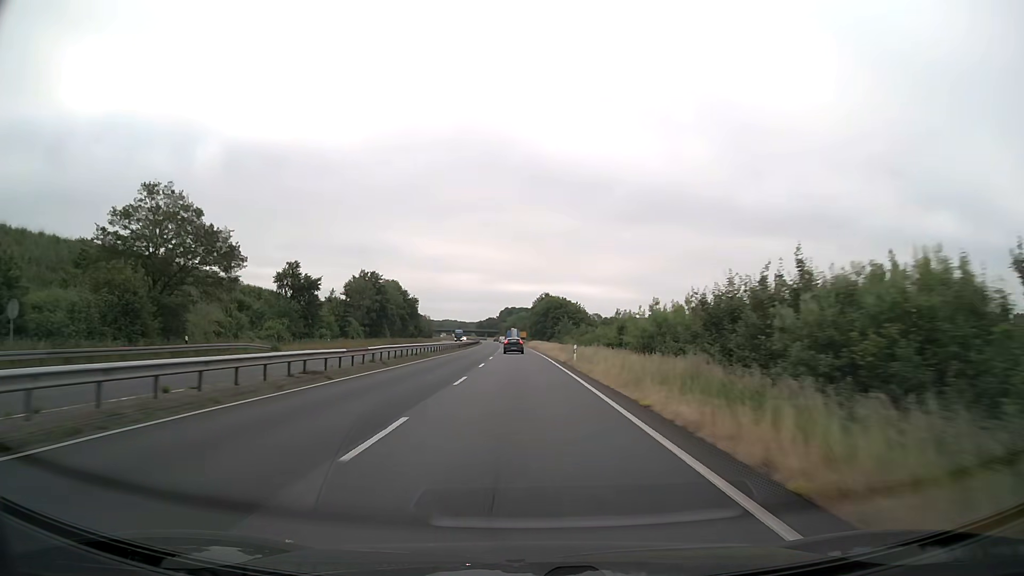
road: trunk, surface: asphalt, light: Day
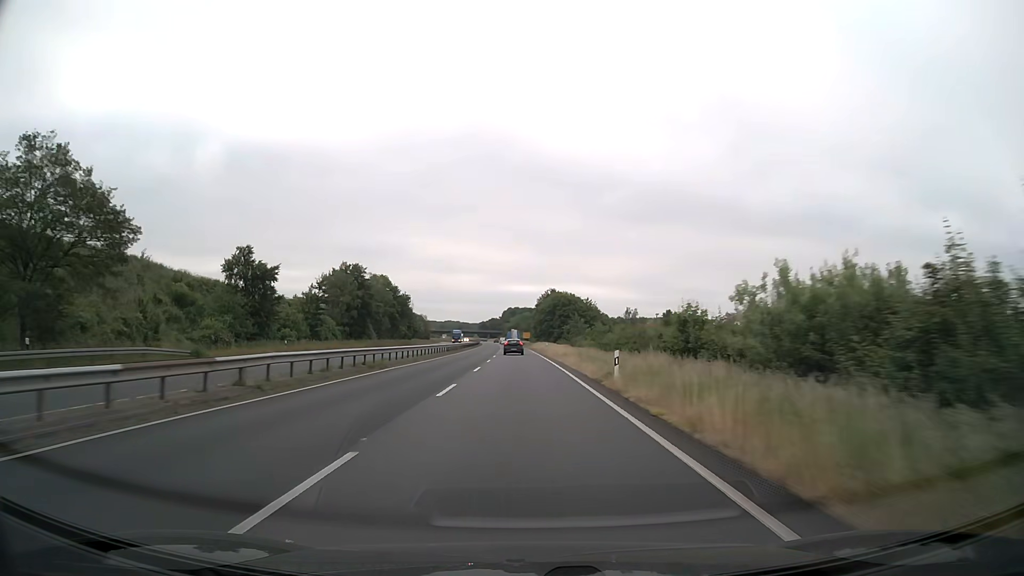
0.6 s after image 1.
(0.0, +15.8) m; 0°
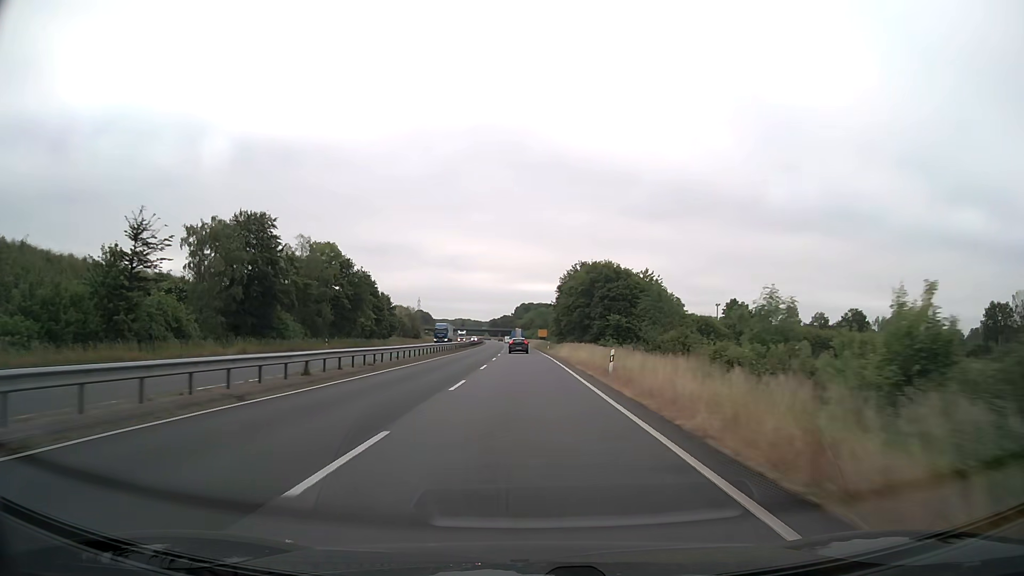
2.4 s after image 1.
(-0.5, +47.4) m; -1°
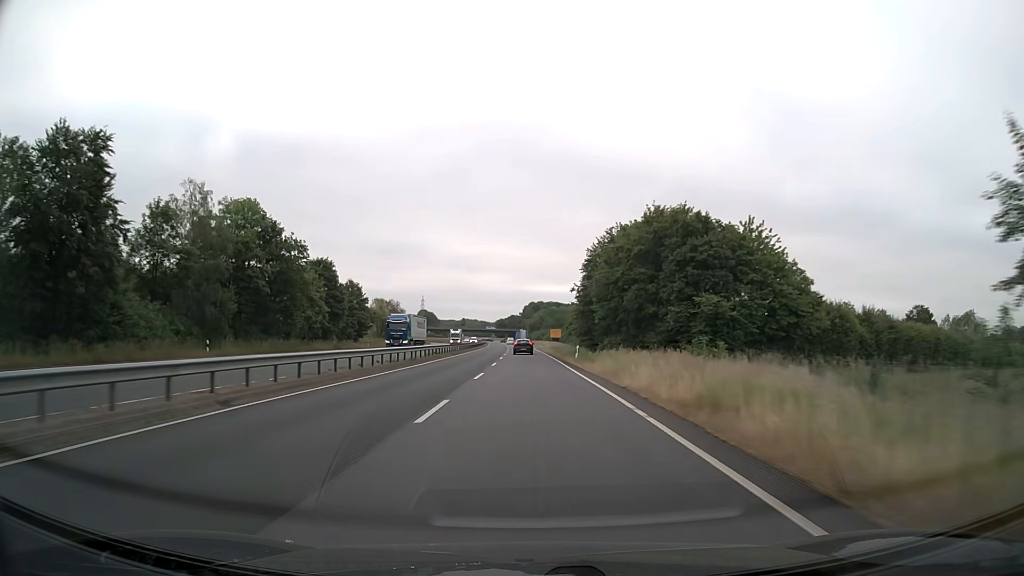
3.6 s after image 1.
(-0.3, +31.6) m; -1°
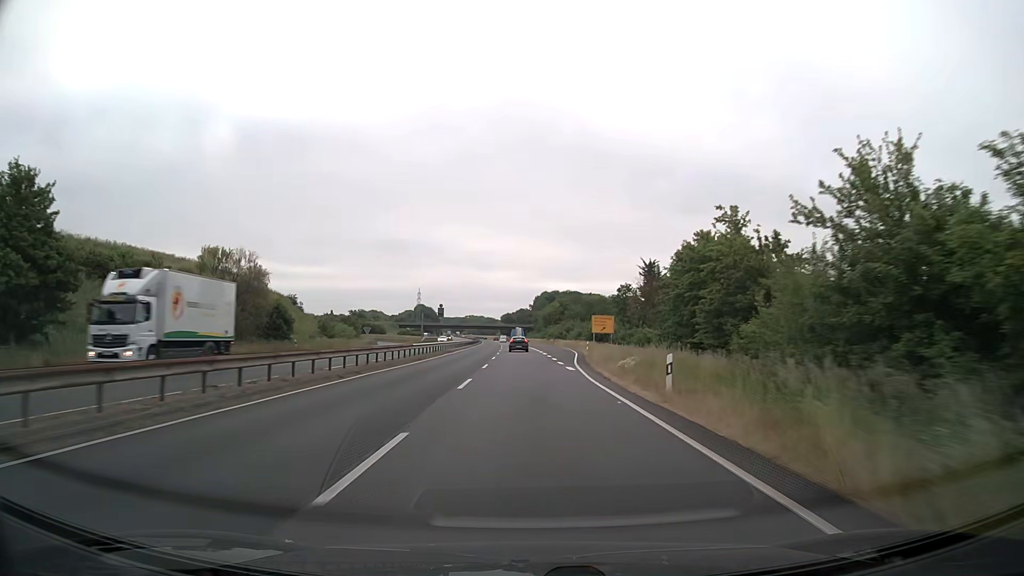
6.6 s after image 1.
(-0.7, +79.1) m; -1°
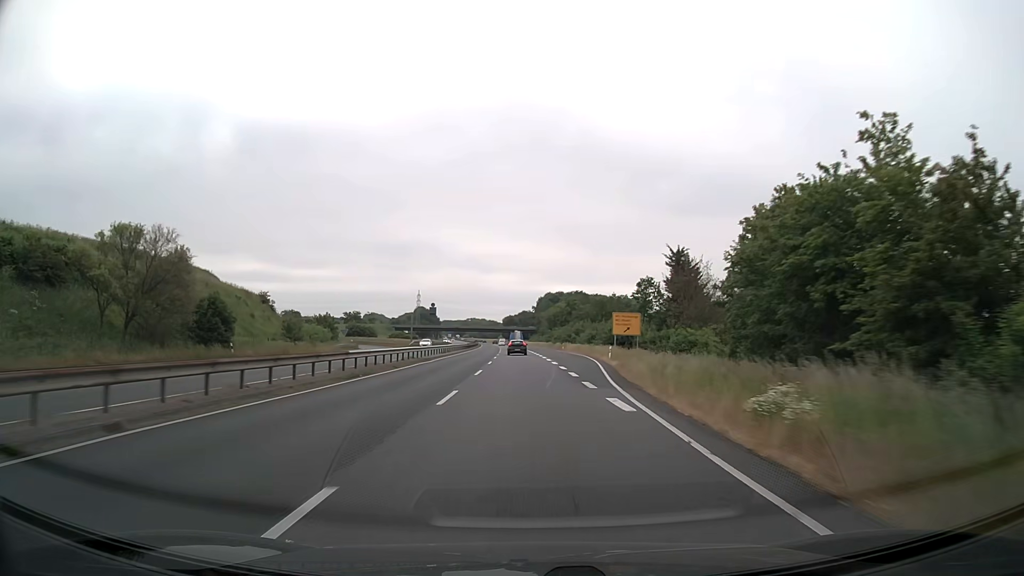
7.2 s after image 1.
(0.0, +15.8) m; 0°
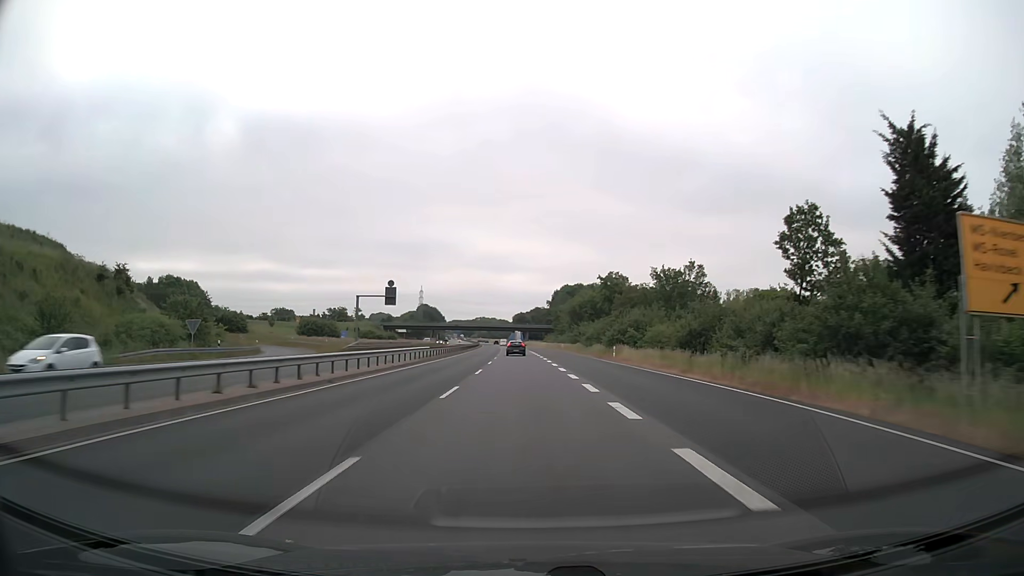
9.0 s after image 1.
(-0.4, +47.4) m; -1°
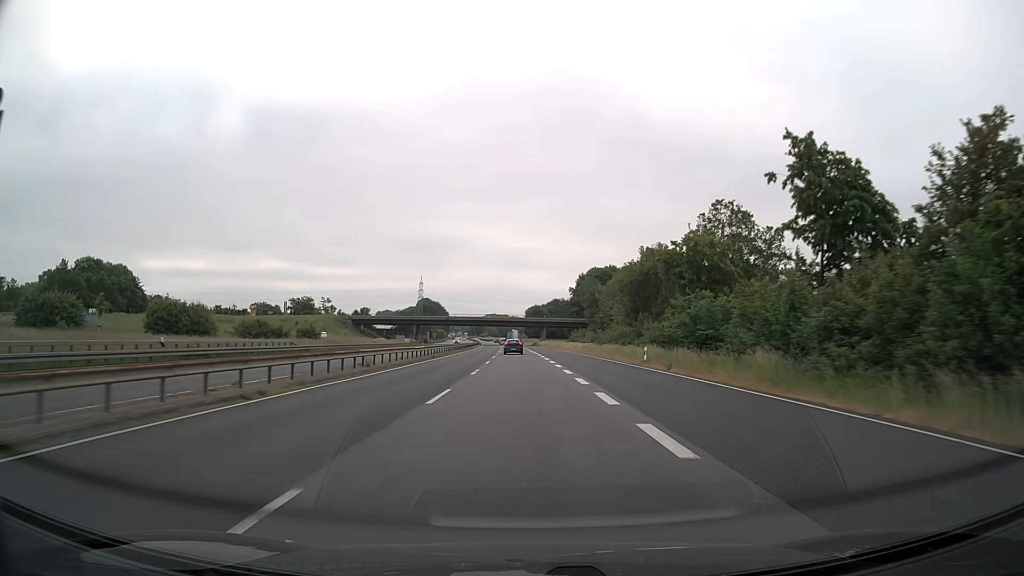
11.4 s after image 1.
(-0.8, +63.2) m; -1°
(0, +10) (0, +20) (0, +30) (0, +40) (-1, +50) (-1, +60) (-1, +70) (-1, +80) (-2, +90) (-2, +100) m
